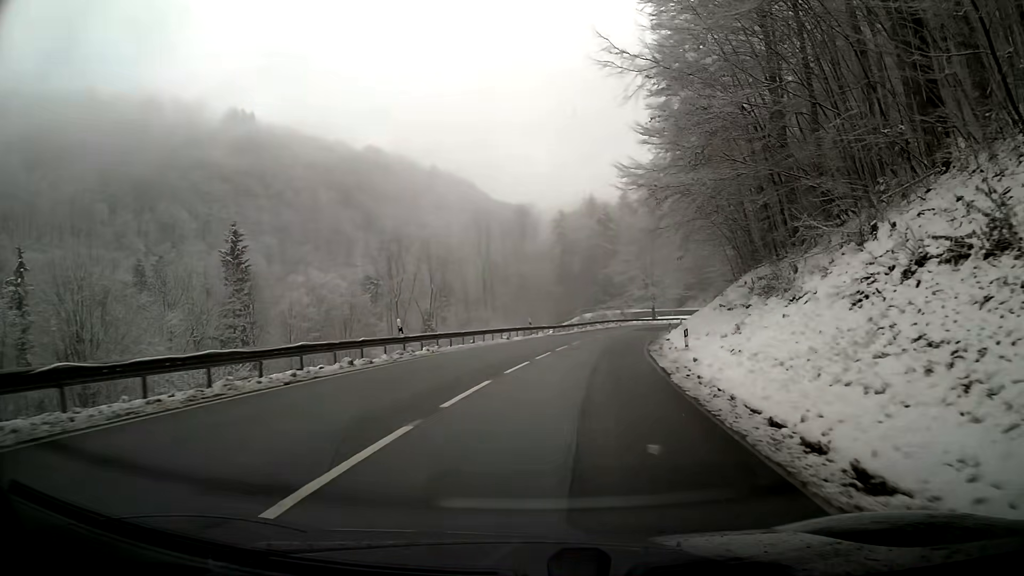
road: primary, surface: asphalt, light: Day
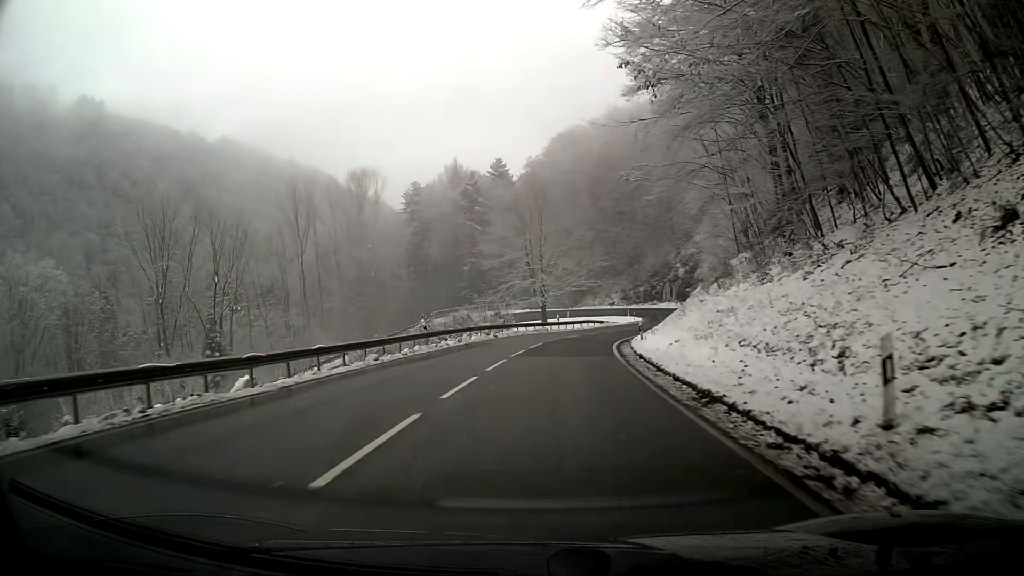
(+4.8, +40.0) m; +11°
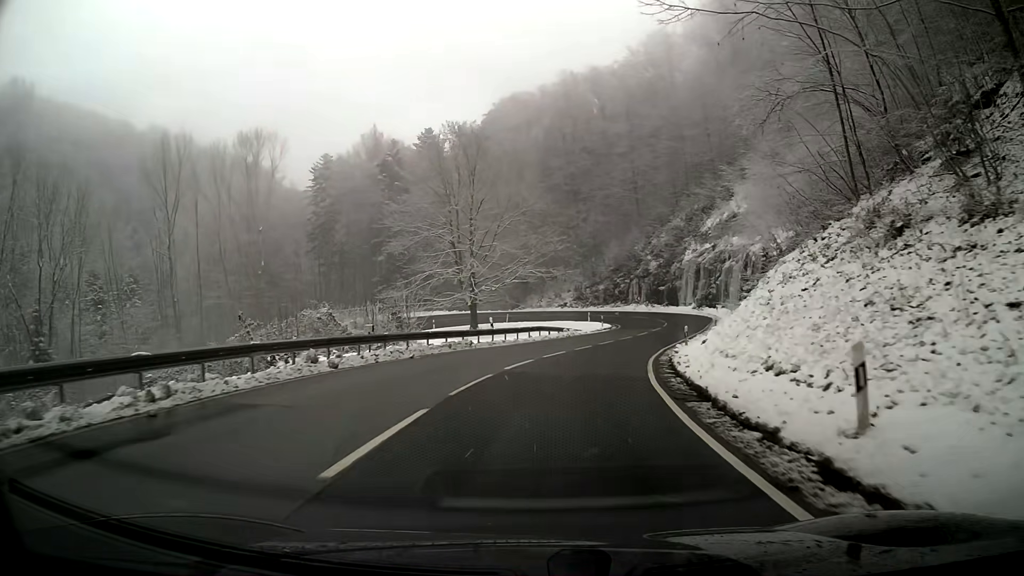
(+1.1, +23.6) m; +6°
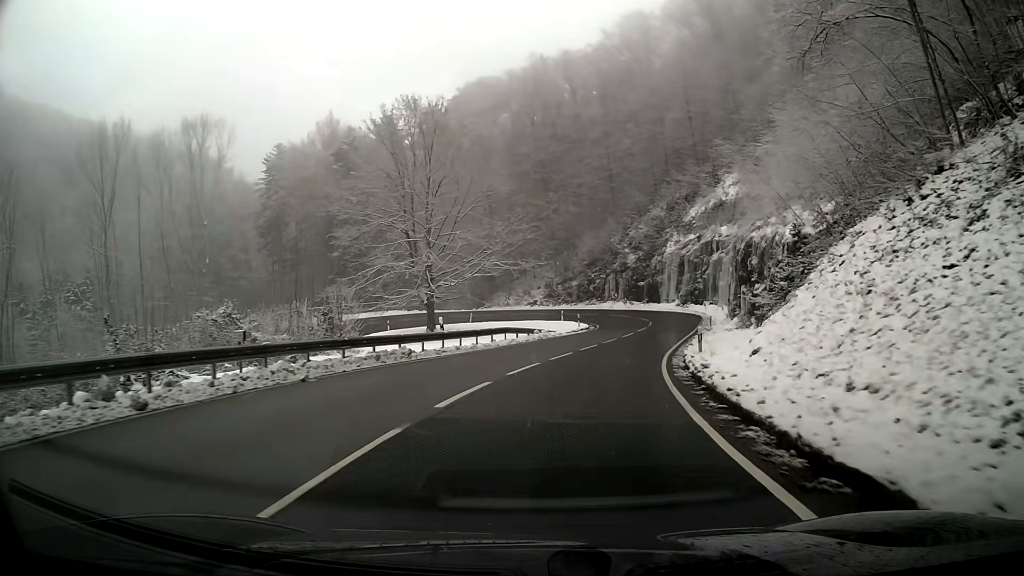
(+0.2, +7.5) m; +3°
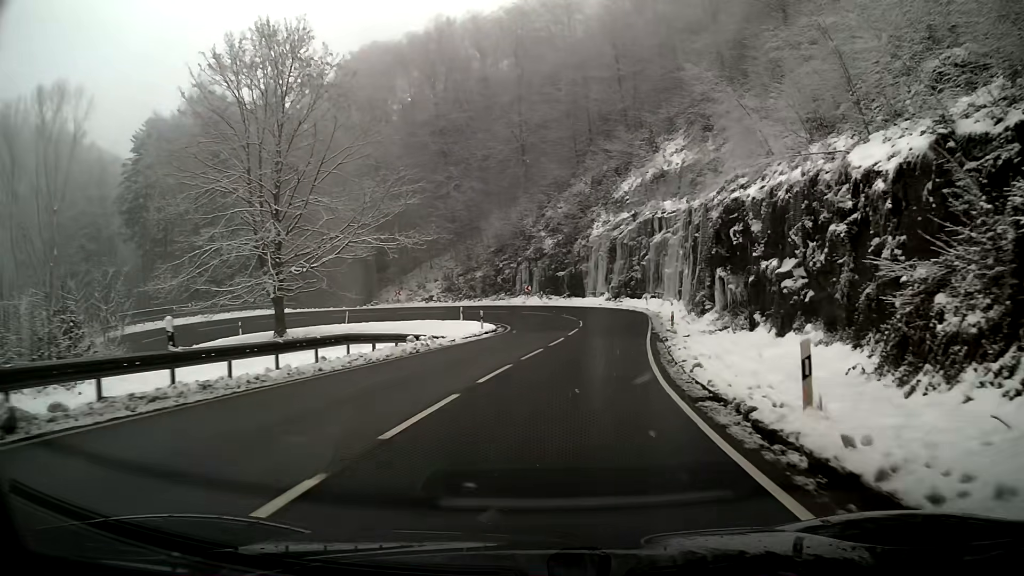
(+1.0, +14.4) m; +7°
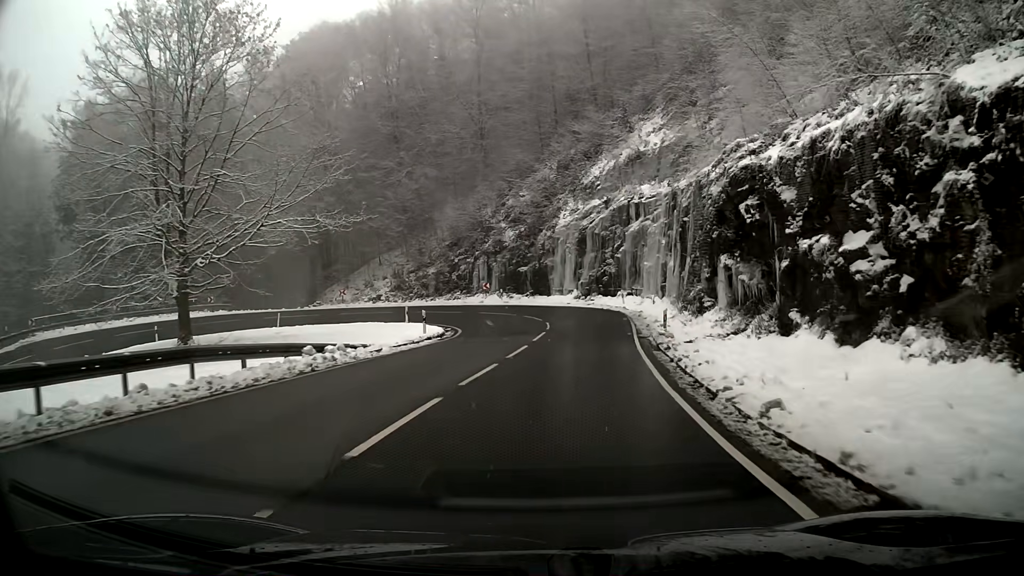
(+0.2, +7.0) m; +3°
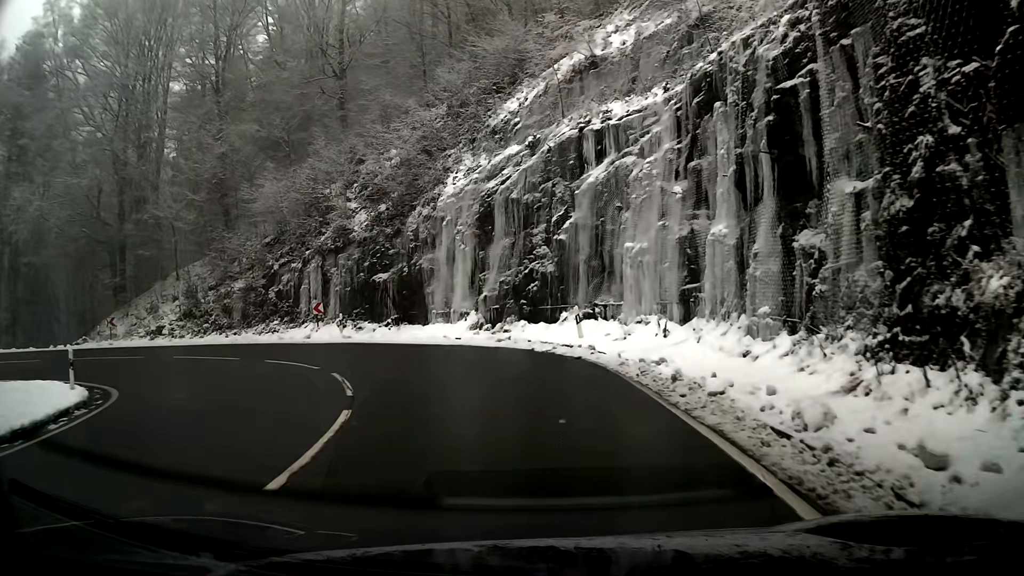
(+1.5, +24.6) m; +6°
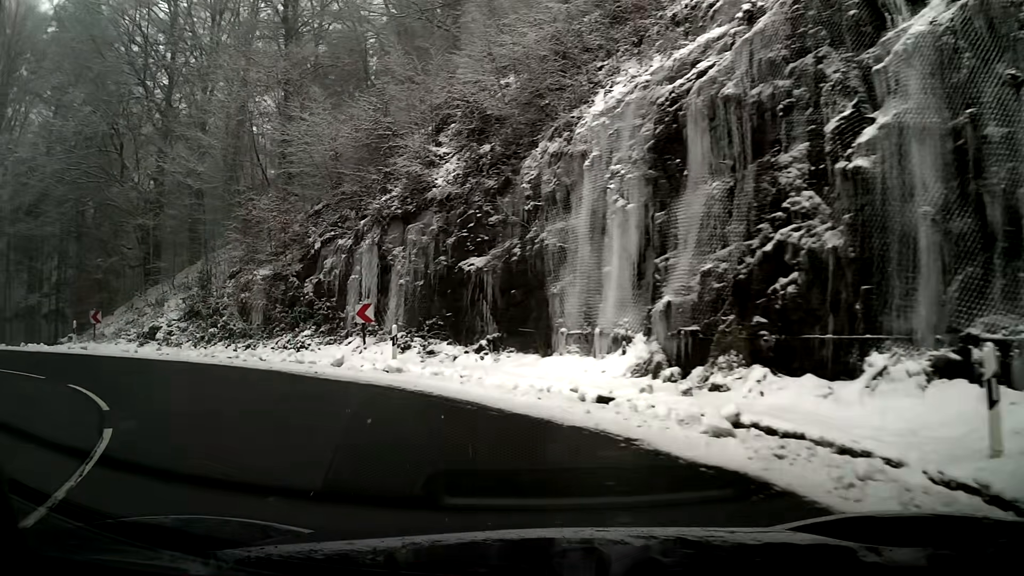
(-1.3, +13.8) m; -17°
(-2, +10) (-10, +16) (-20, +17) (-28, +13) (-33, +4) (-35, -6) (-36, -16) (-36, -26) (-37, -36) (-37, -46) m
